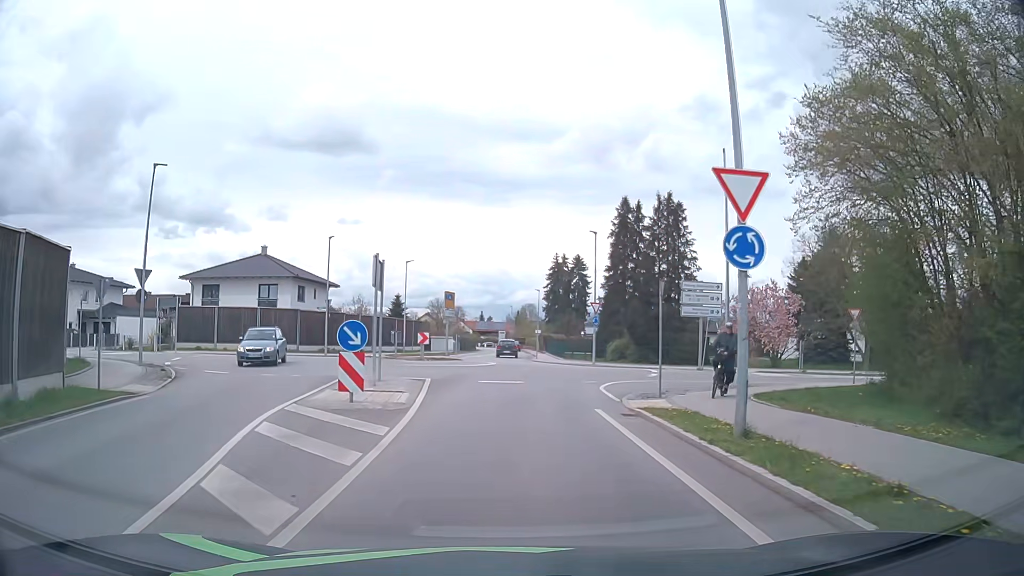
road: secondary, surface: asphalt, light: Day
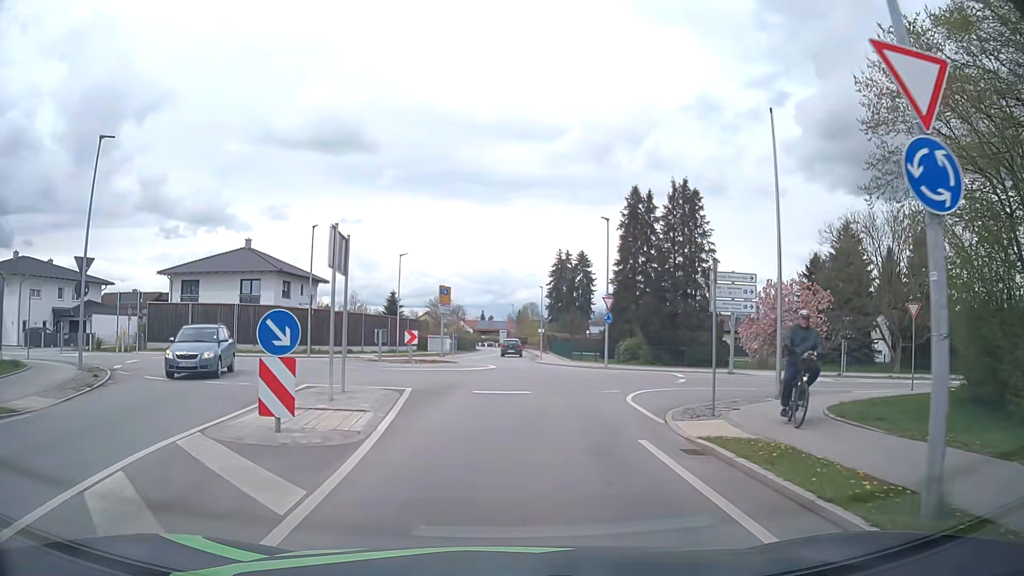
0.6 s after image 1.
(0.0, +4.3) m; 0°
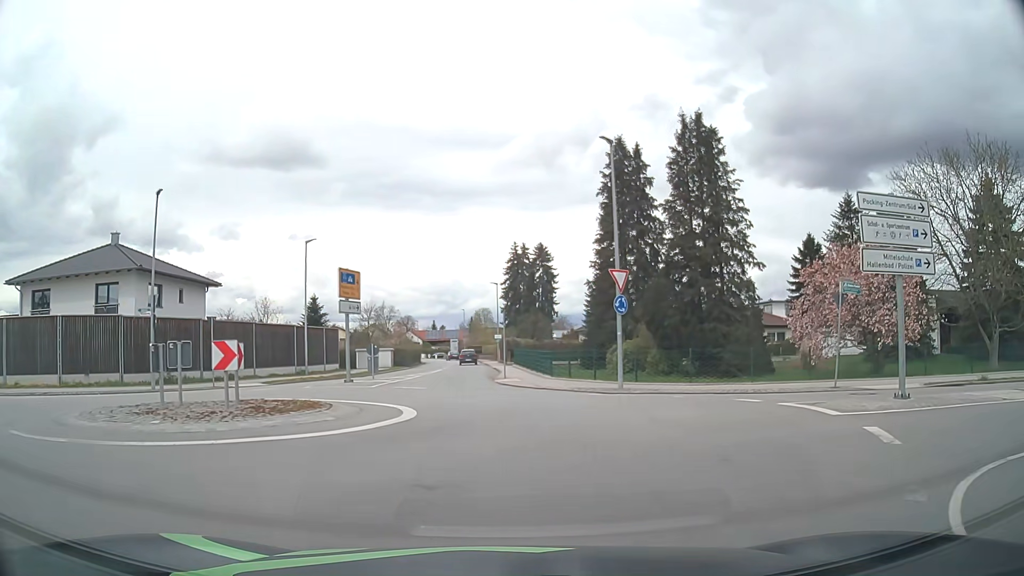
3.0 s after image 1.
(+0.3, +15.0) m; +3°
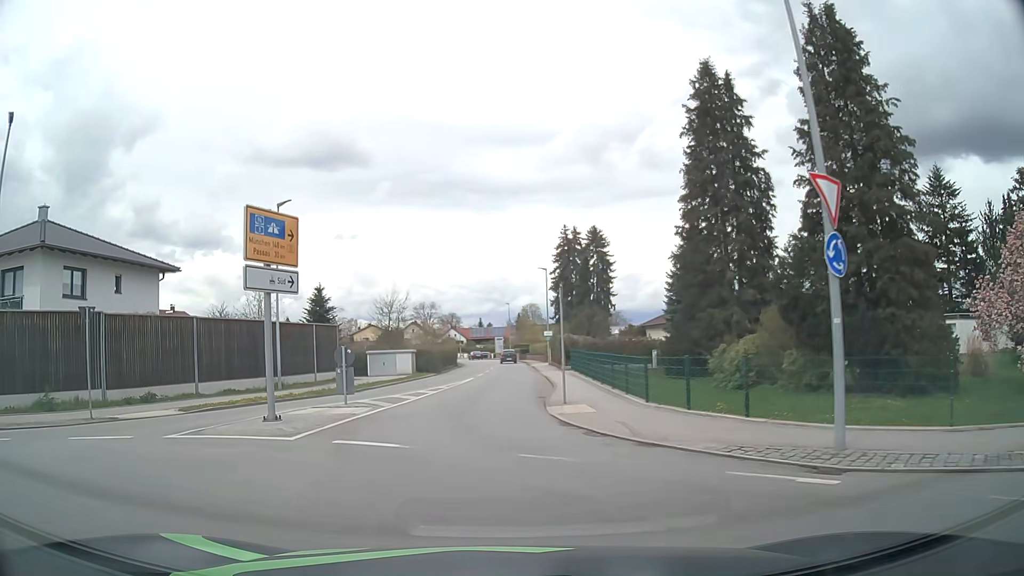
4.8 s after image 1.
(+0.1, +12.5) m; -3°
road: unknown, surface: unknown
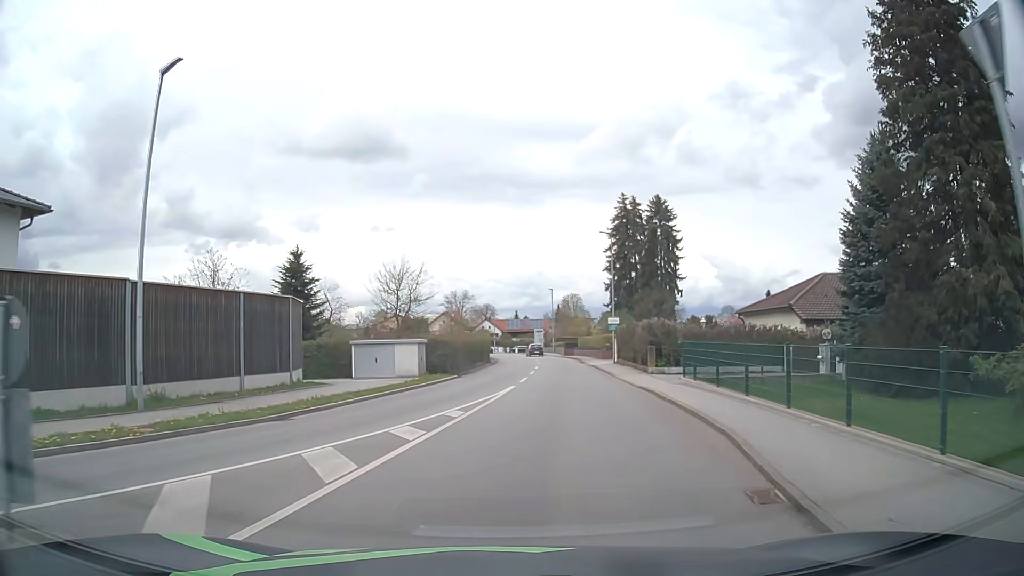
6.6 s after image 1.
(-0.8, +15.2) m; -4°
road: secondary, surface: asphalt
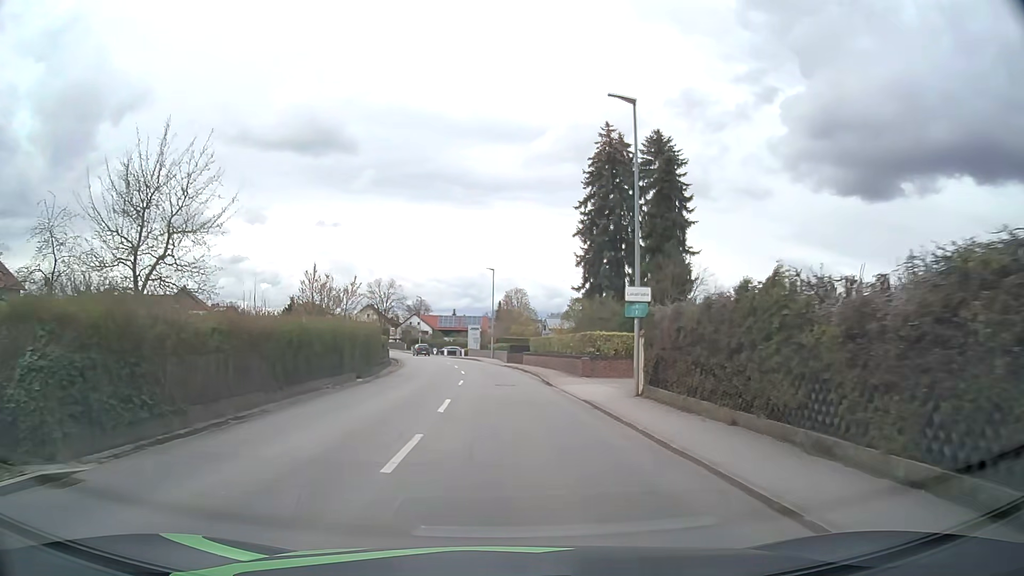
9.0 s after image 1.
(+1.9, +24.6) m; +6°
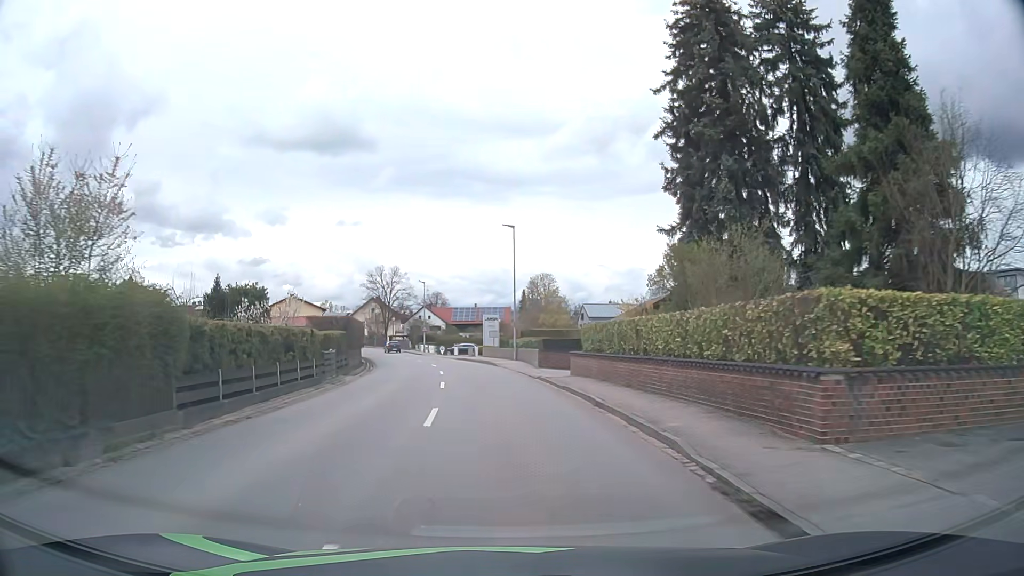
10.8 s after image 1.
(-0.3, +21.1) m; -2°
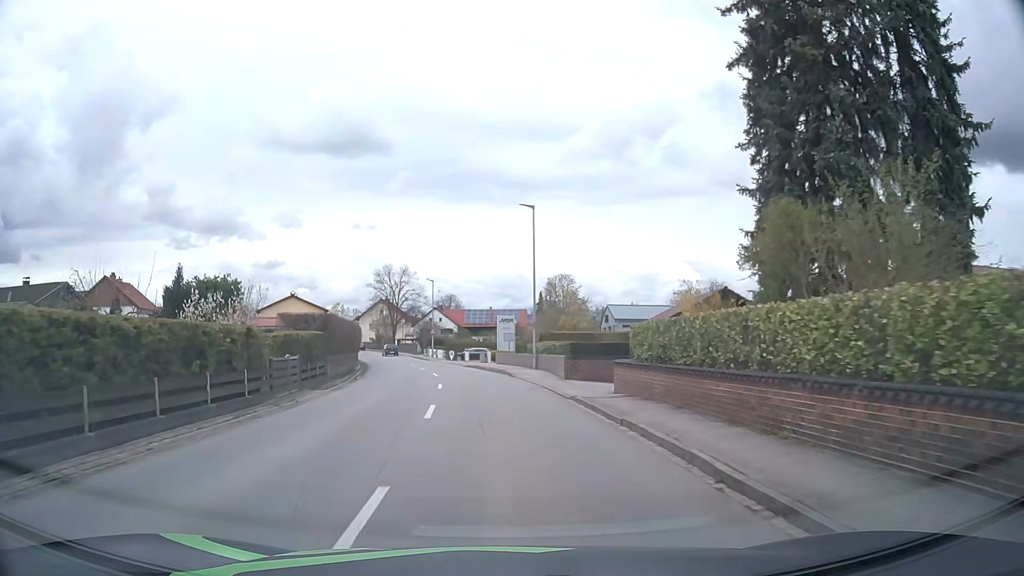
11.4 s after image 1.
(-0.1, +7.2) m; -2°
(0, +10) (-1, +20) (-2, +30) (-3, +40) (-5, +50) (-8, +59) (-10, +69) (-13, +79) (-16, +88) (-19, +98) m
